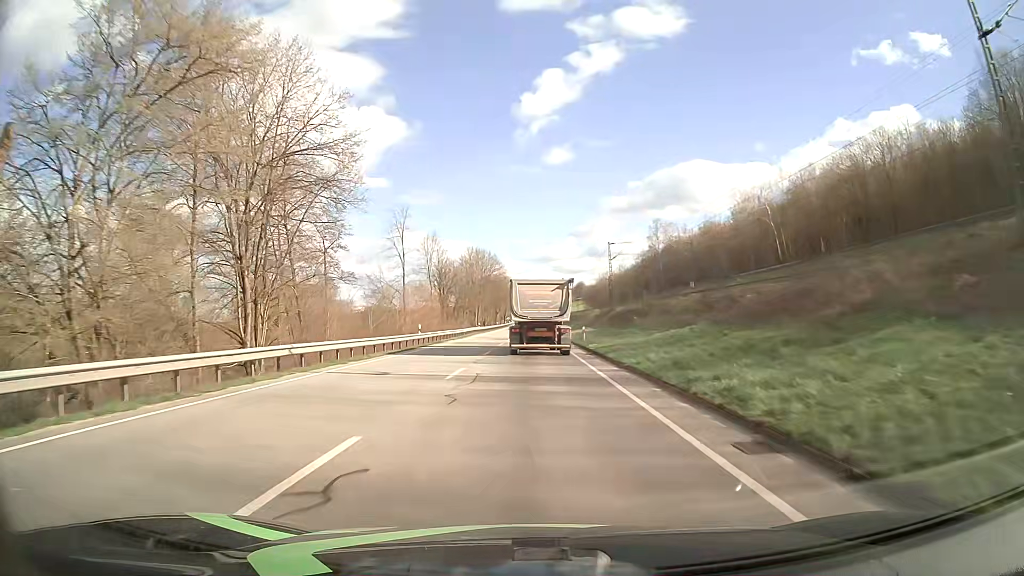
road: primary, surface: asphalt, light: Day
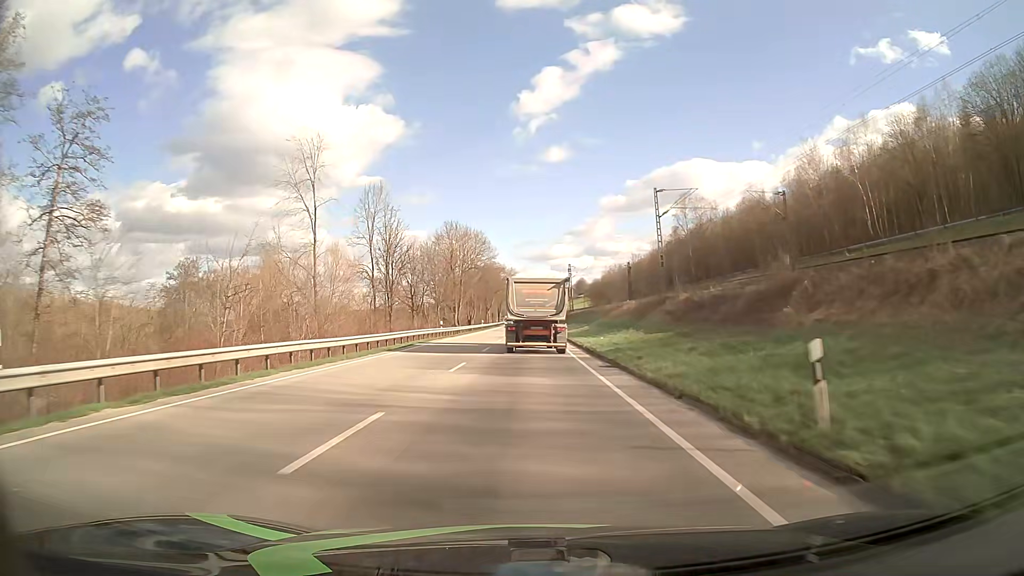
(+0.1, +34.8) m; 0°
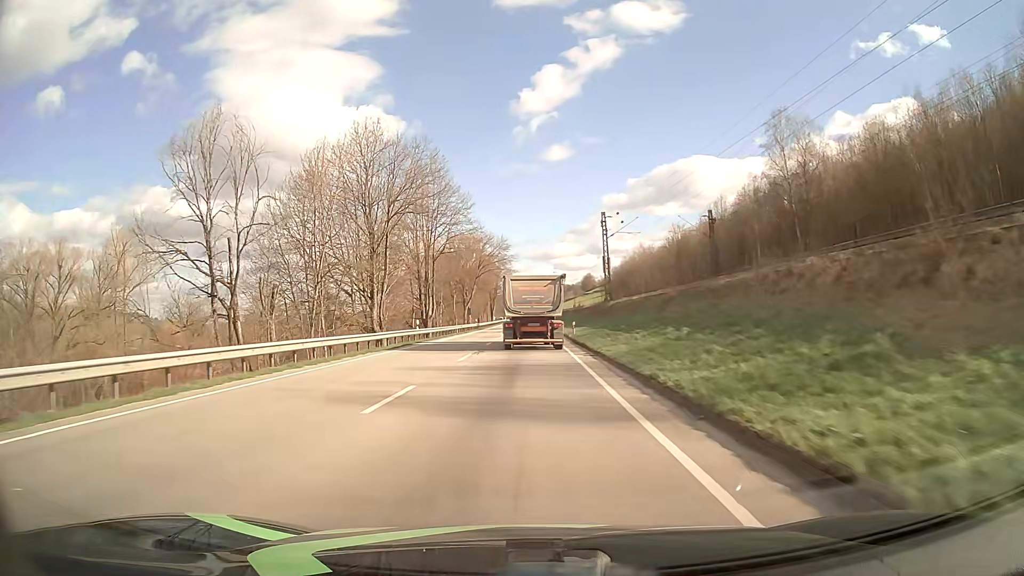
(0.0, +57.6) m; 0°
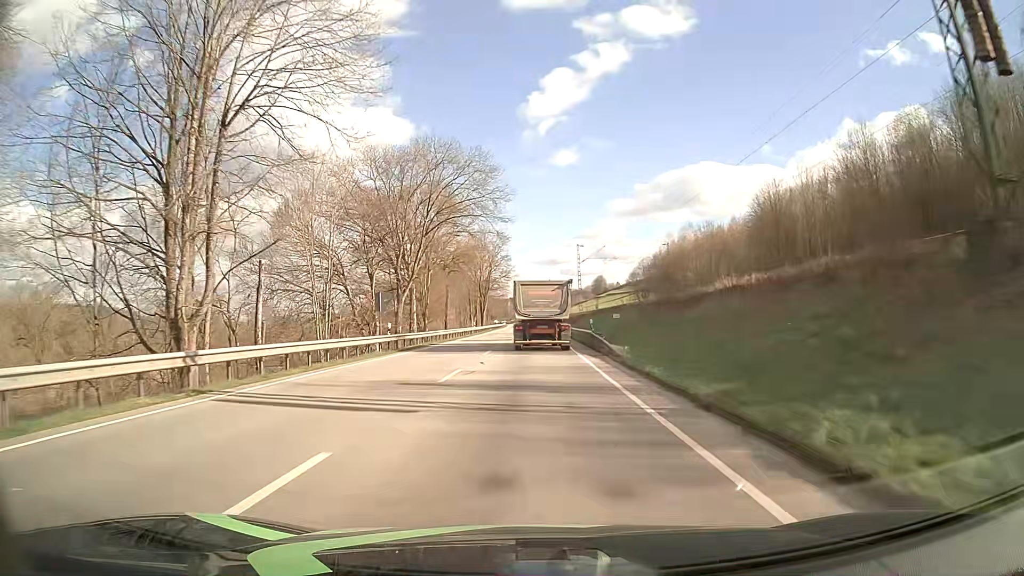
(-0.3, +55.9) m; 0°
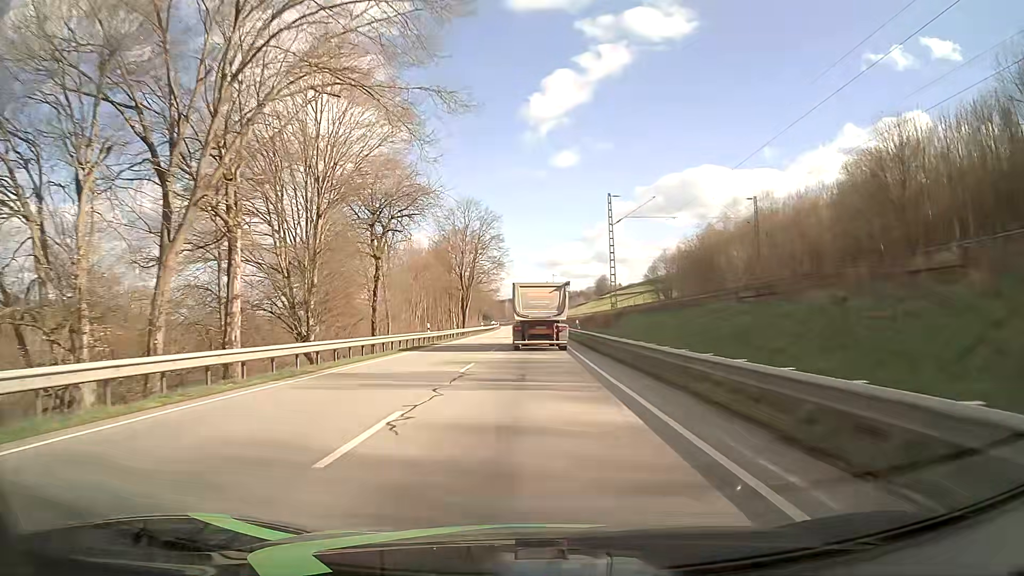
(-0.1, +33.5) m; 0°
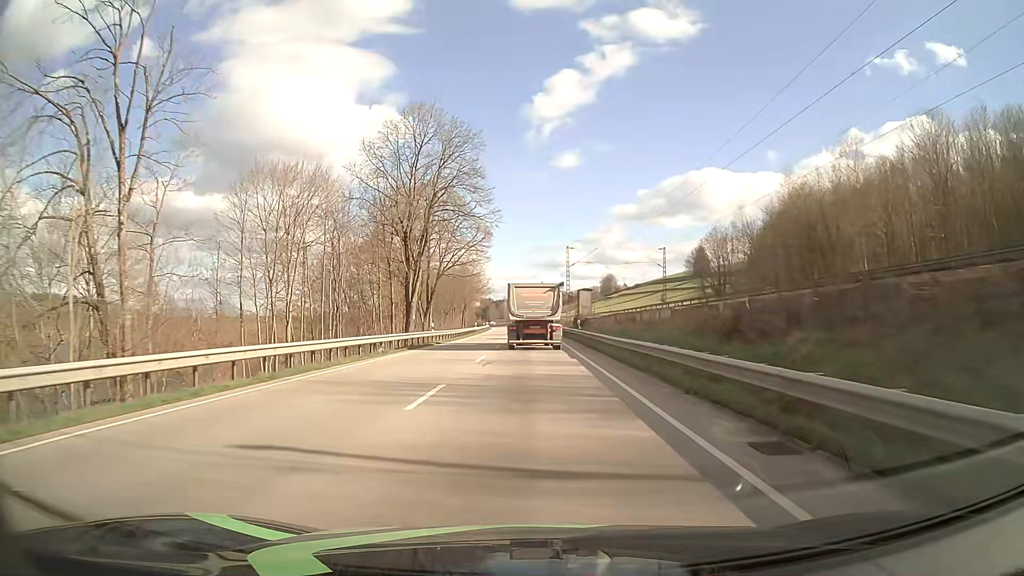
(0.0, +45.0) m; 0°
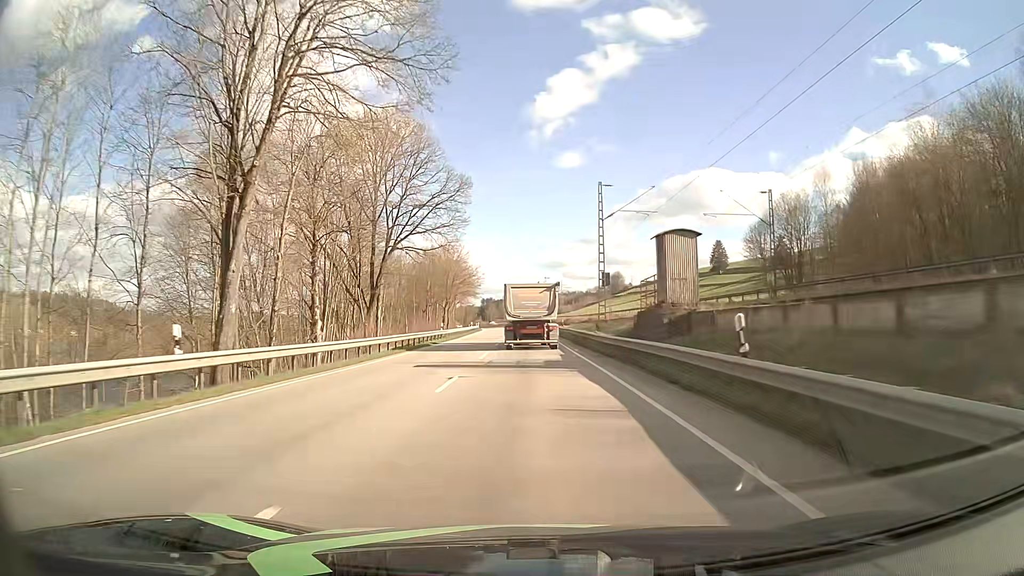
(0.0, +34.2) m; 0°
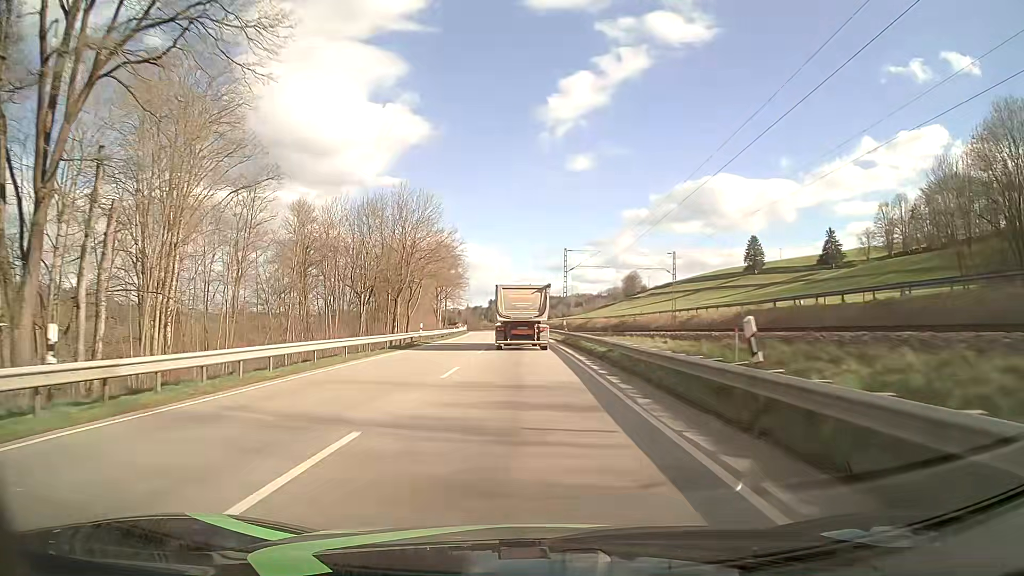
(-0.1, +45.7) m; -1°
(0, +10) (0, +20) (0, +30) (0, +40) (-1, +50) (-1, +60) (-1, +70) (-2, +80) (-2, +90) (-3, +100) m
